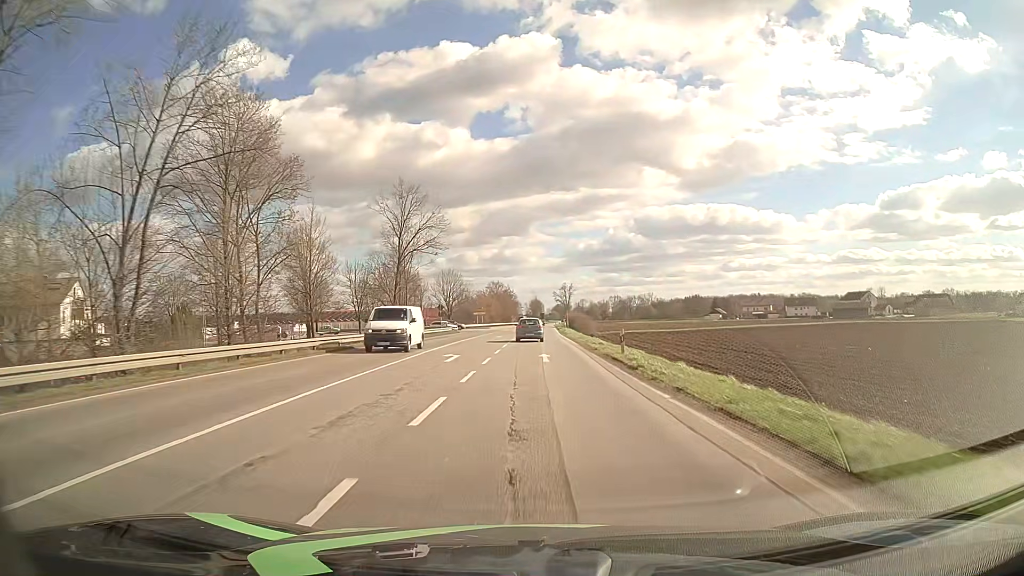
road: primary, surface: asphalt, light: Day
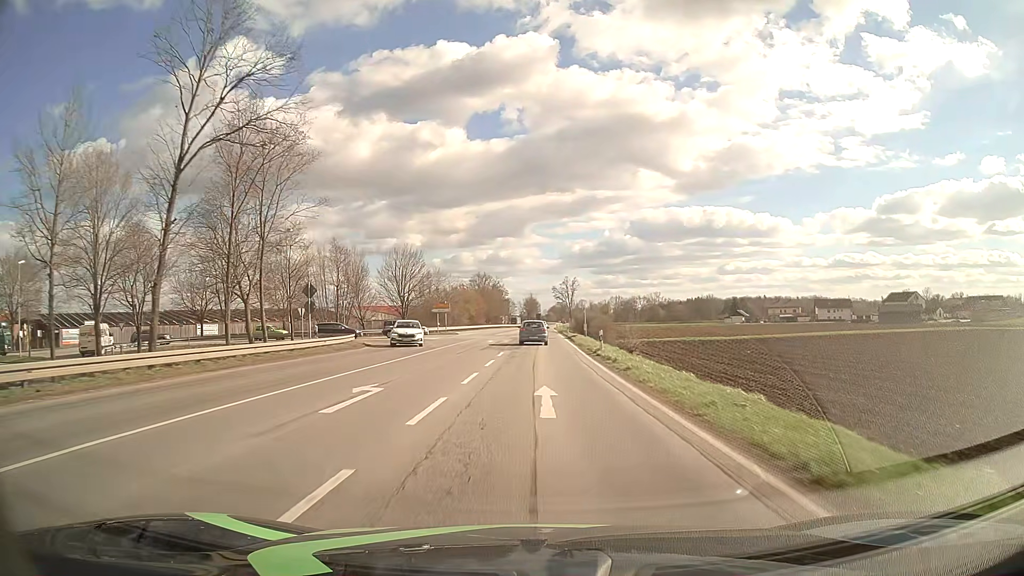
(+0.3, +41.9) m; 0°
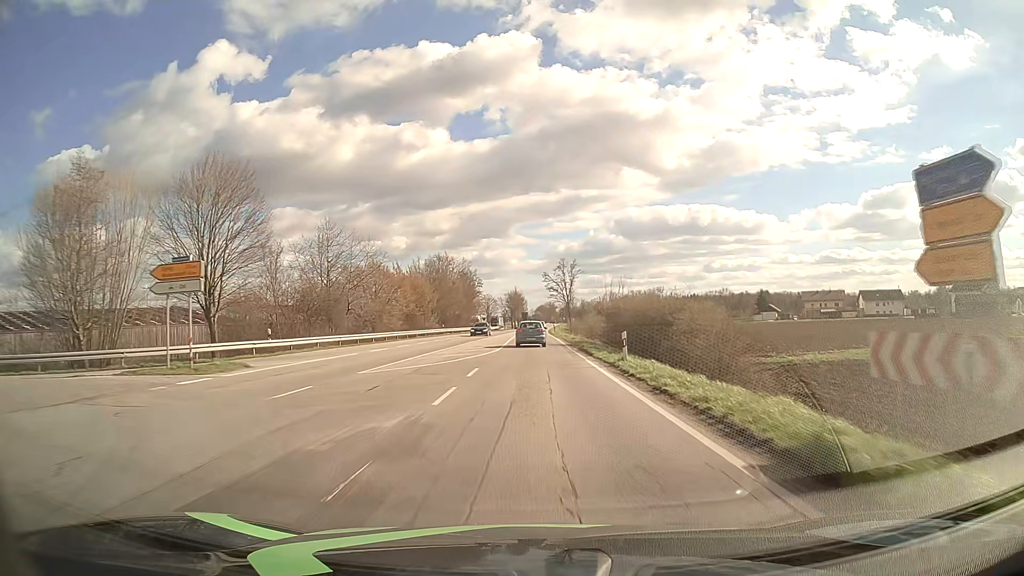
(+0.4, +52.8) m; +1°
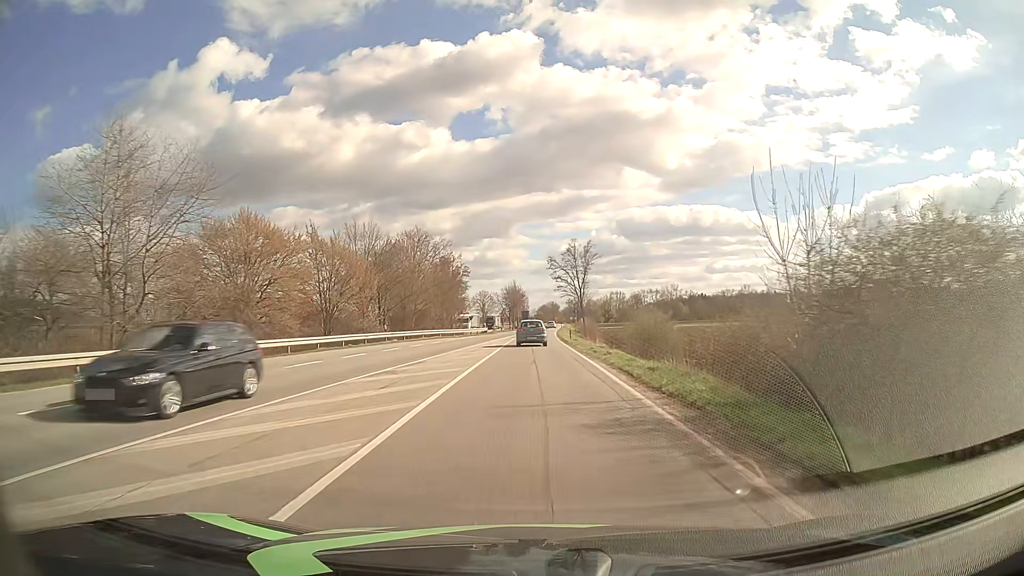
(+0.1, +31.6) m; 0°
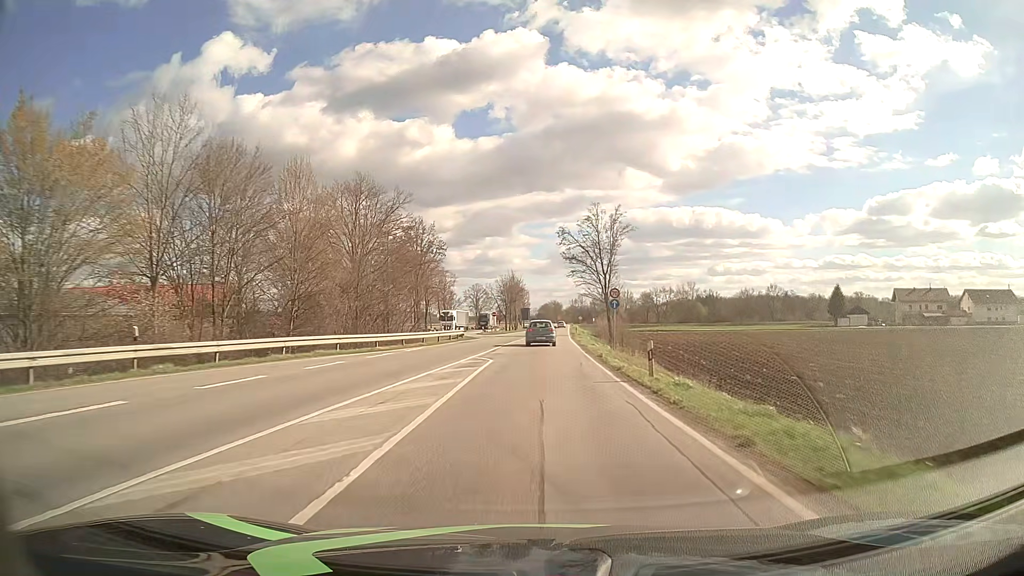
(-0.1, +31.9) m; 0°
(0, +10) (0, +20) (0, +30) (+1, +40) (+1, +50) (+1, +60) (+2, +70) (+2, +80) (+3, +90) (+3, +100) m
